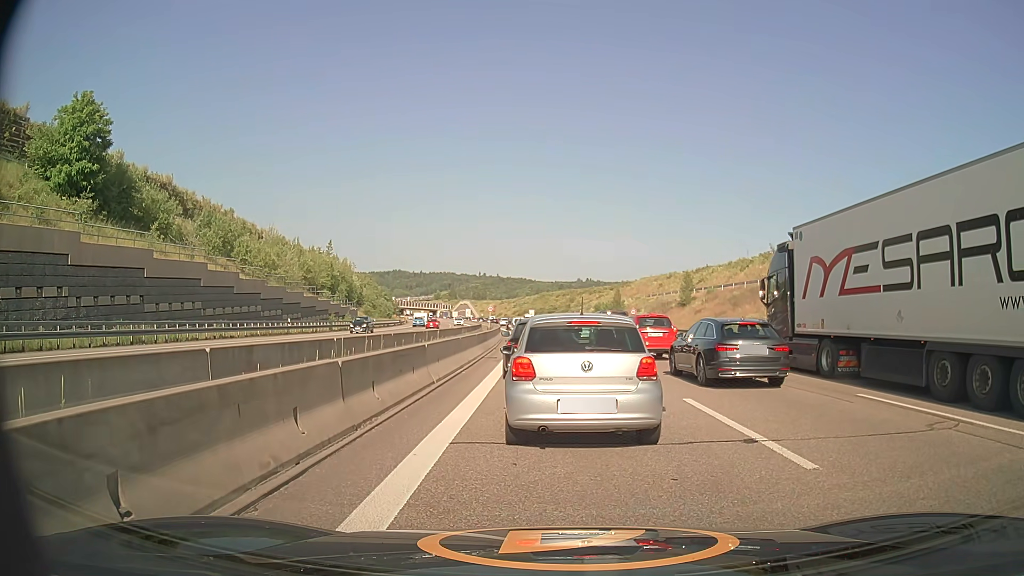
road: motorway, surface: asphalt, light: Day
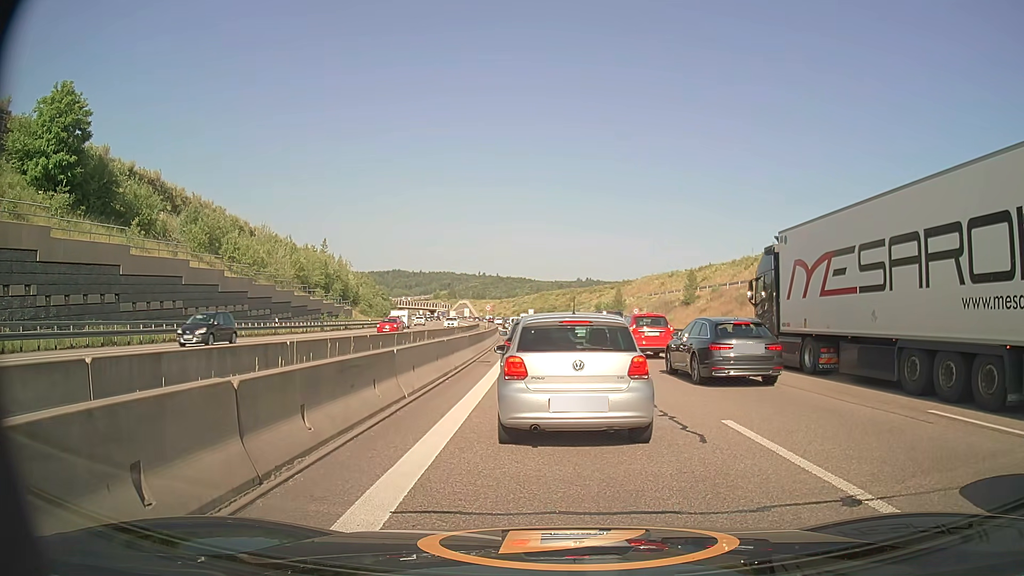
(0.0, +2.8) m; +1°
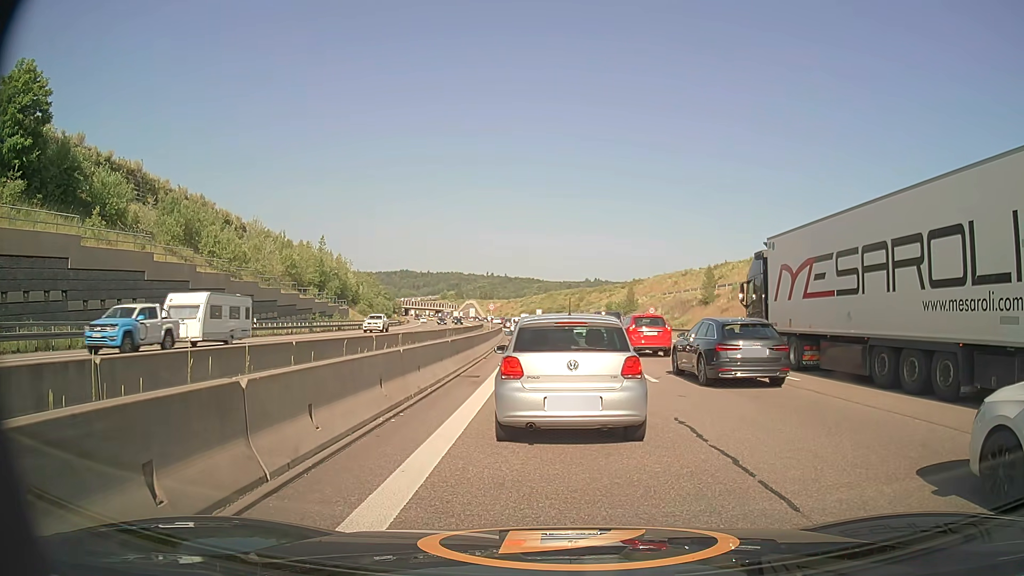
(-0.1, +6.0) m; -1°
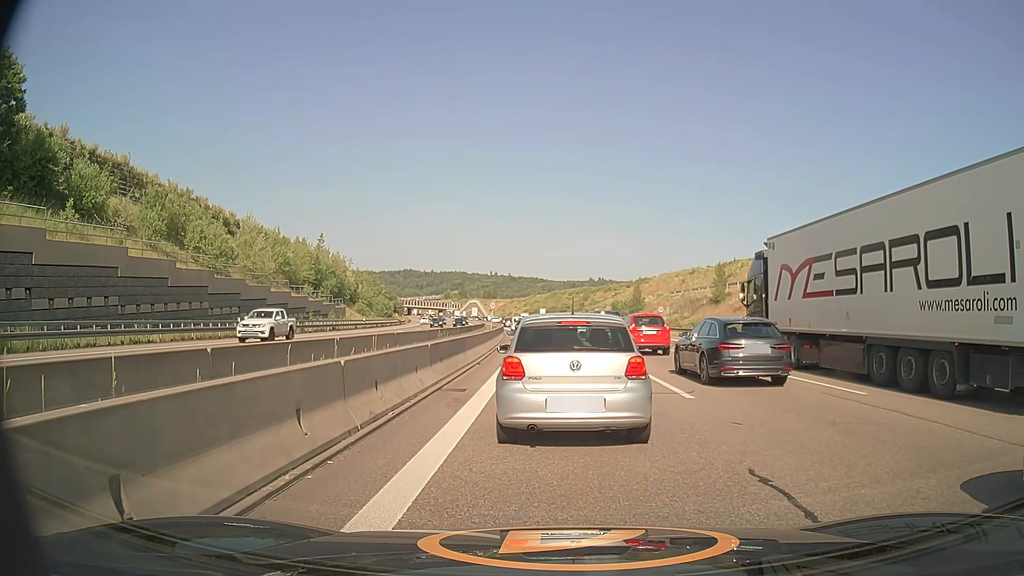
(0.0, +3.5) m; 0°
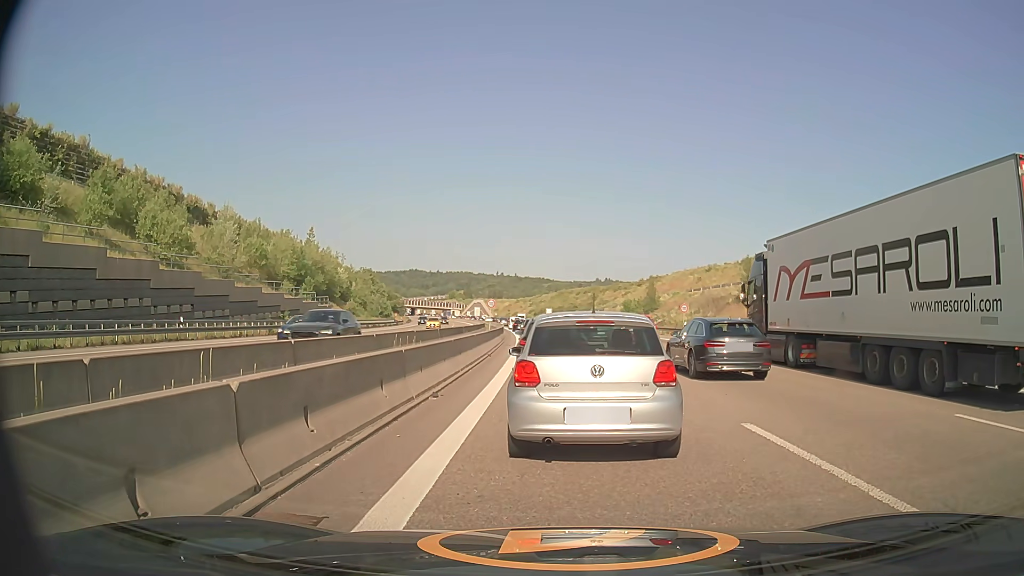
(-0.1, +8.9) m; -1°
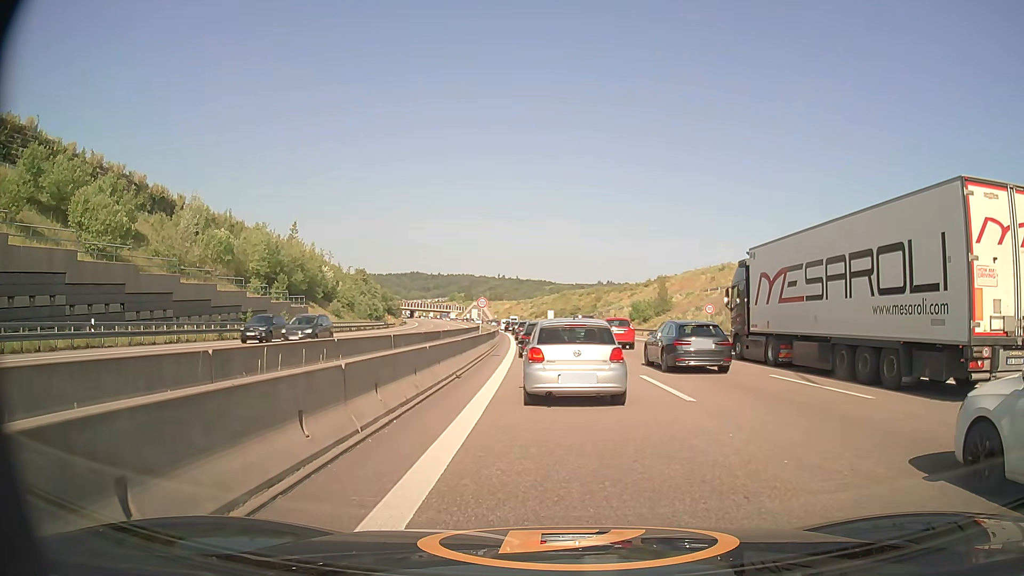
(0.0, +9.2) m; 0°
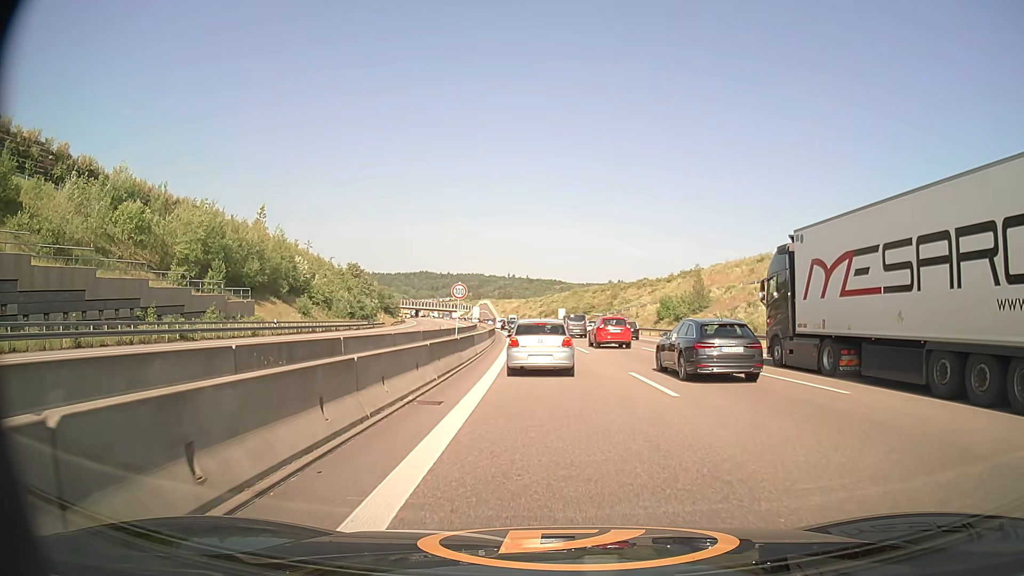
(-0.2, +17.3) m; -1°
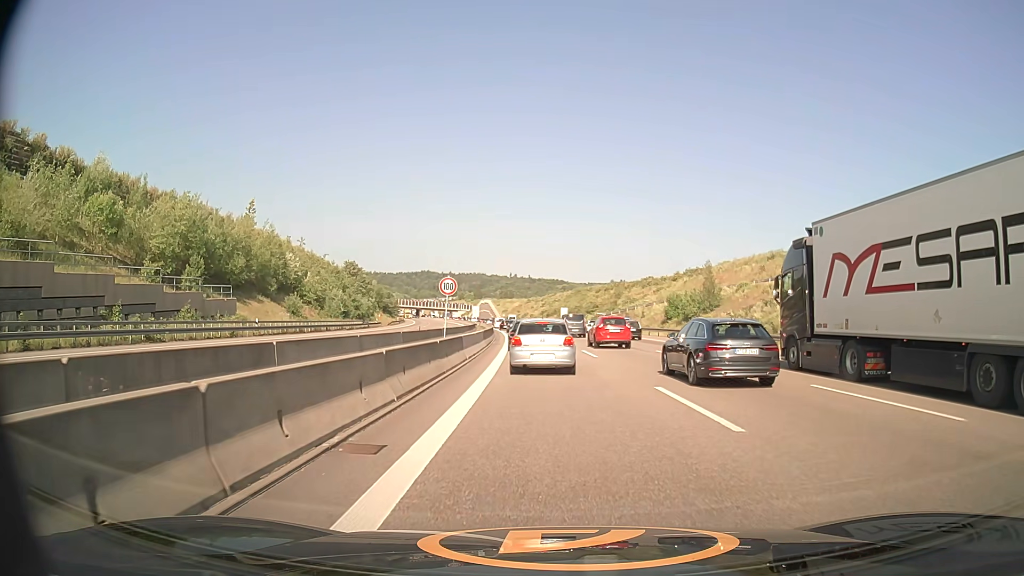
(0.0, +4.2) m; -1°
(0, +10) (0, +20) (0, +30) (-1, +40) (-1, +50) (-2, +60) (-3, +70) (-4, +80) (-5, +90) (-6, +100) m
